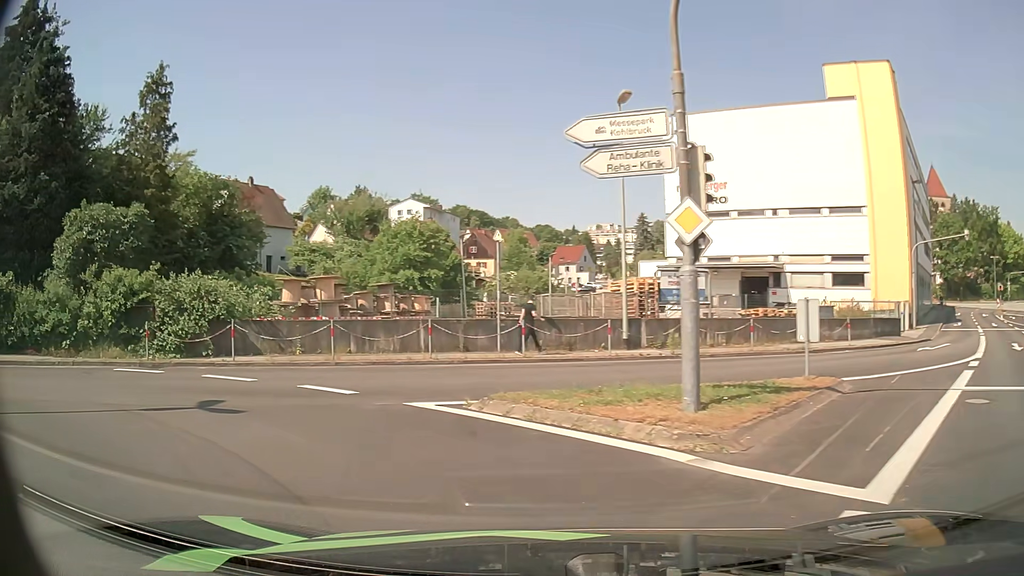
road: tertiary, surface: asphalt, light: Day
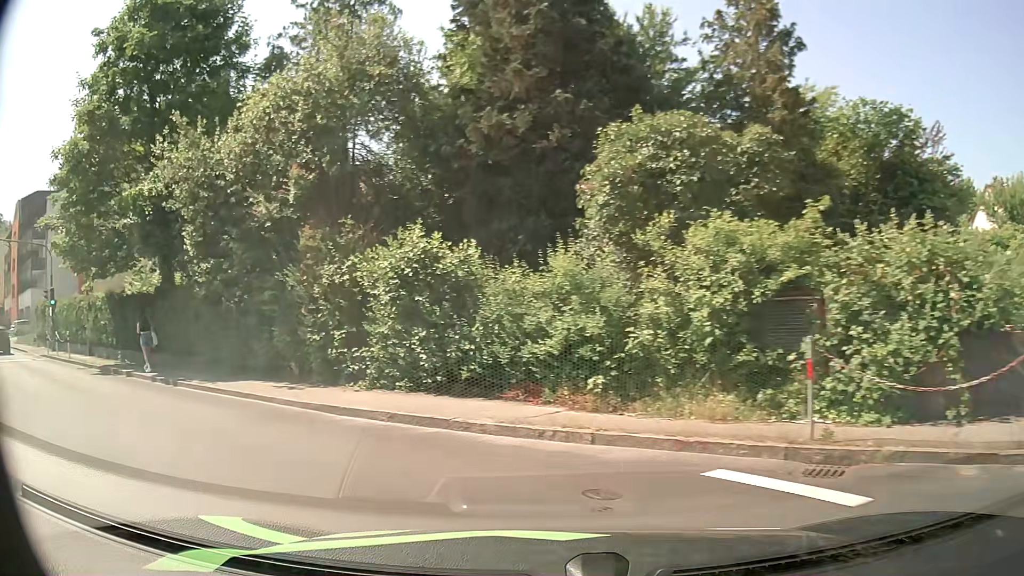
(-5.1, +10.0) m; -55°
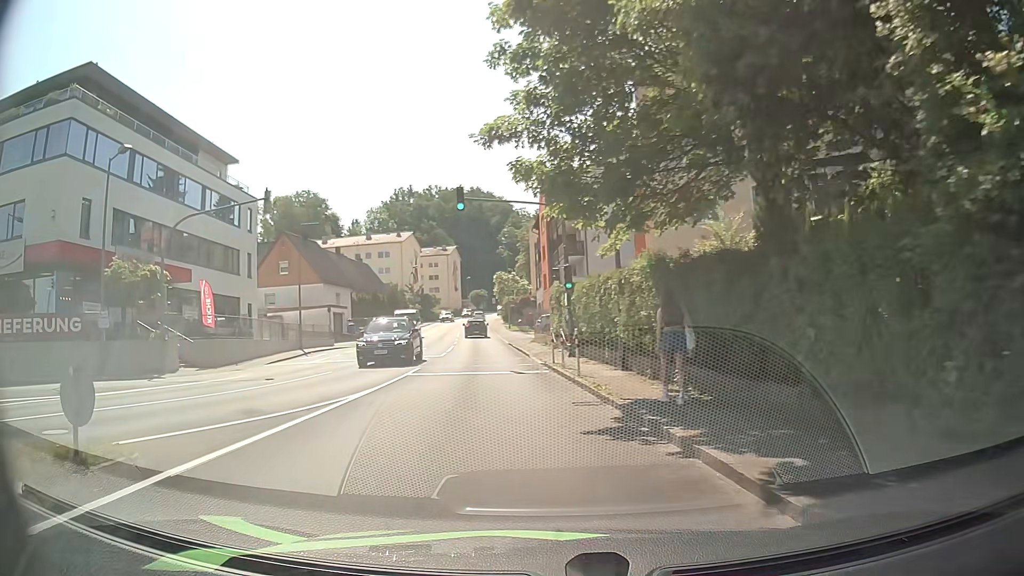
(-5.8, +10.5) m; -51°
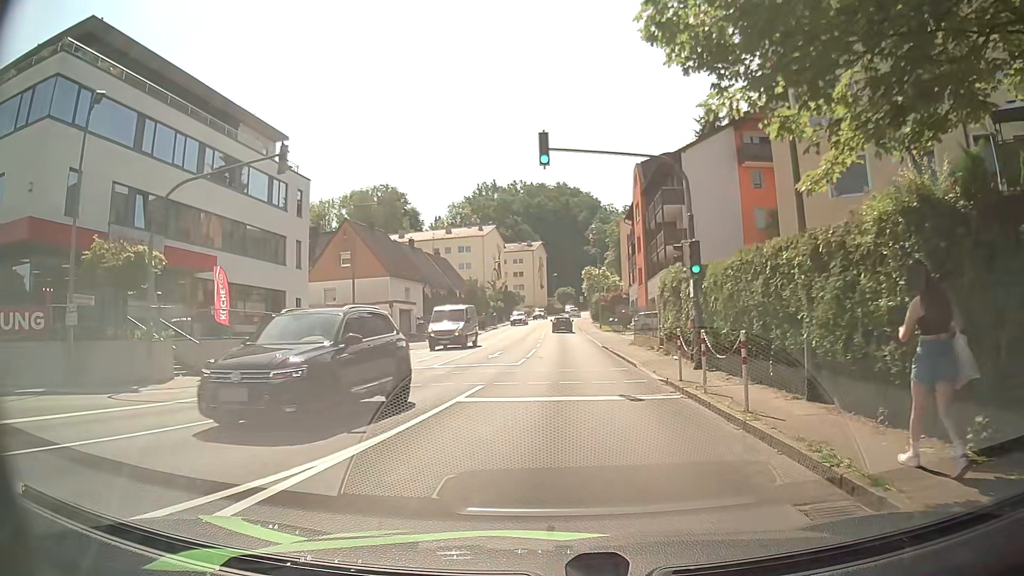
(-0.6, +6.6) m; -8°
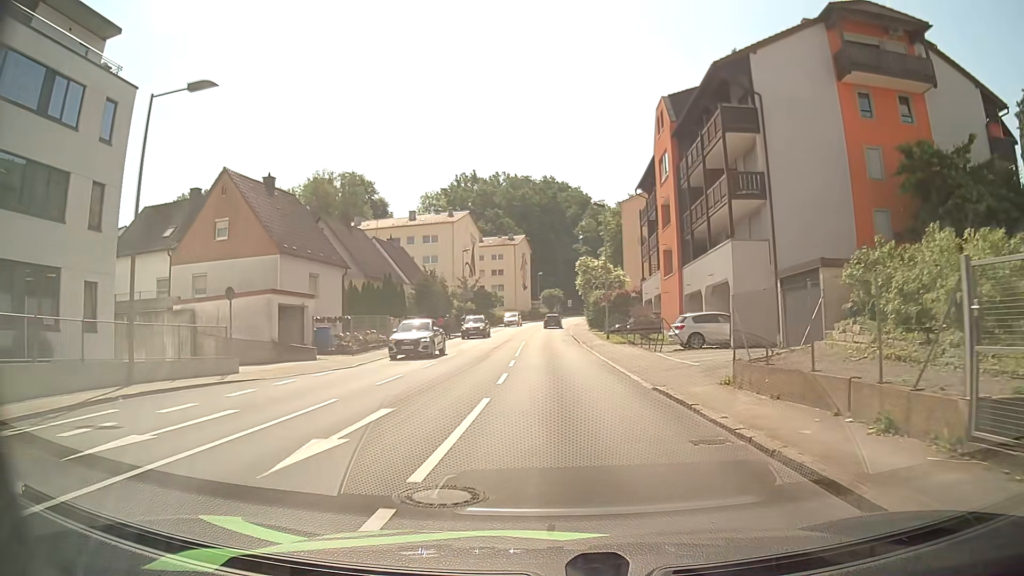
(+0.2, +19.9) m; +2°
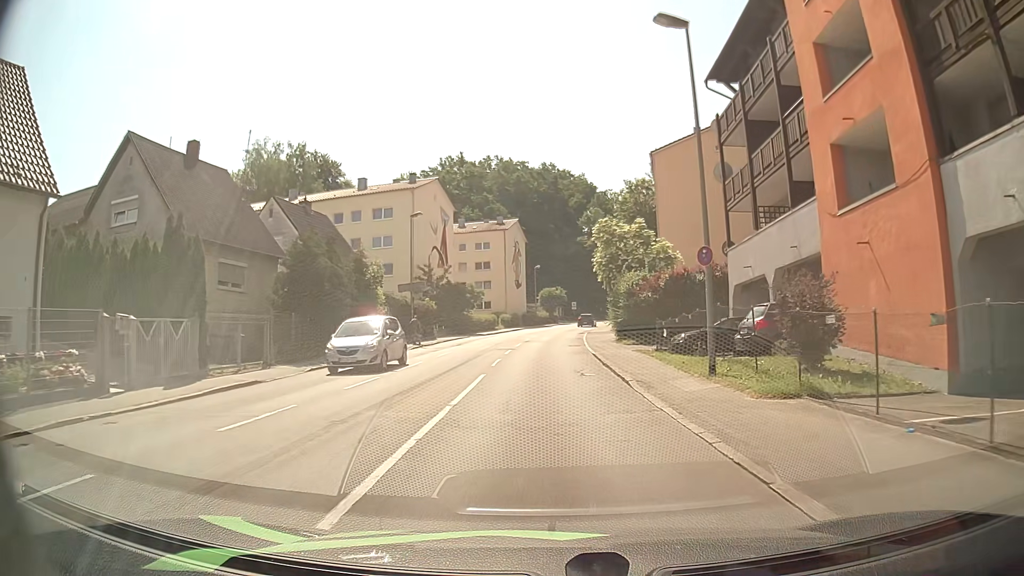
(-0.1, +25.8) m; 0°
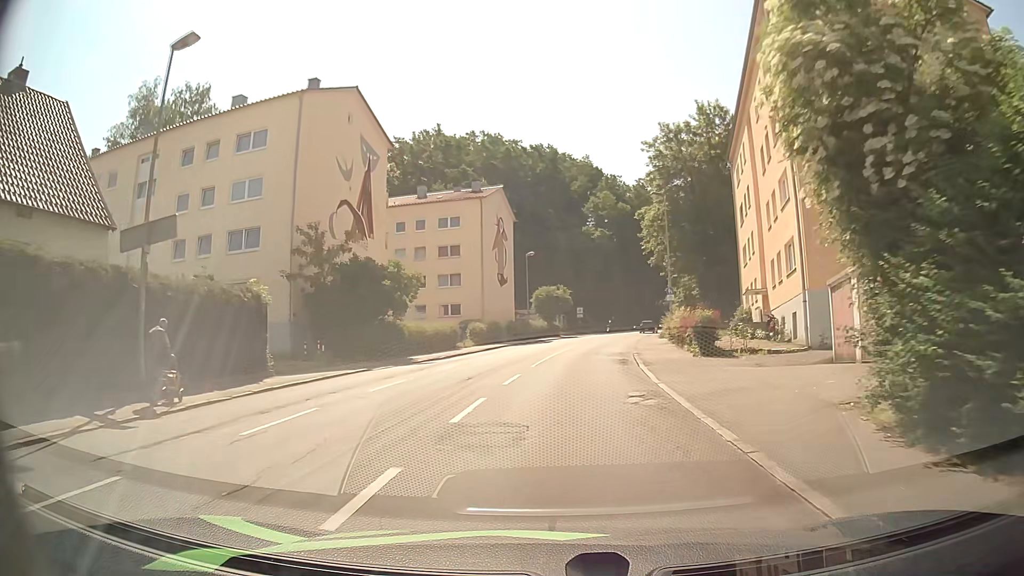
(-0.3, +29.8) m; 0°
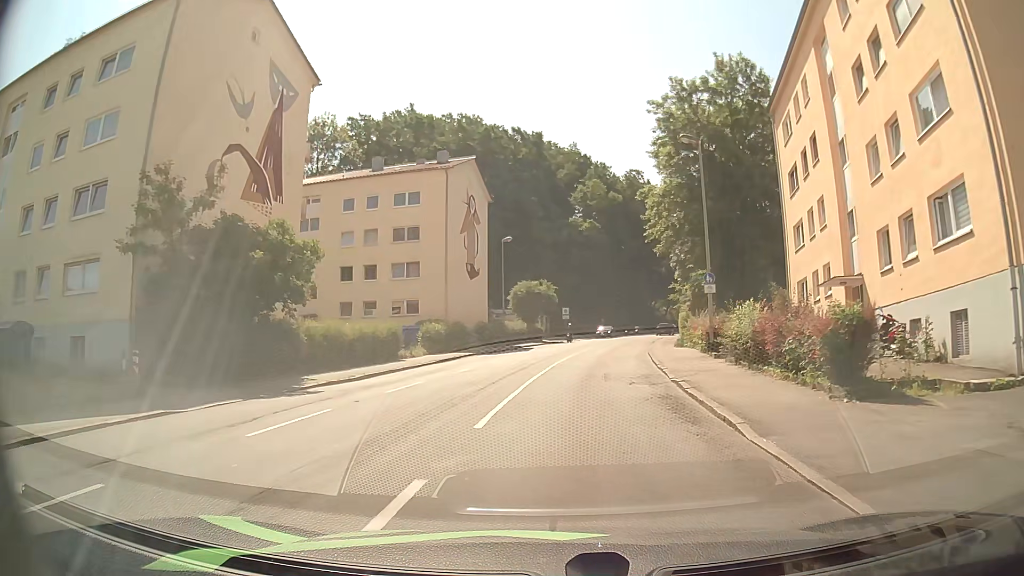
(+0.1, +12.3) m; +2°
(0, +10) (+1, +20) (+2, +30) (+4, +40) (+5, +50) (+8, +59) (+10, +69) (+13, +79) (+16, +88) (+20, +97) m
